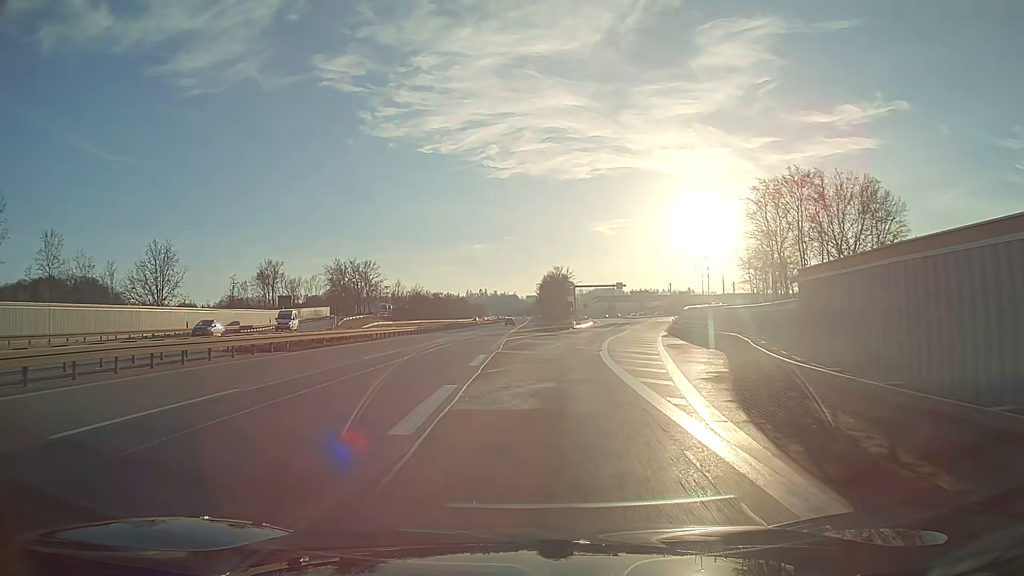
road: motorway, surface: asphalt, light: Day
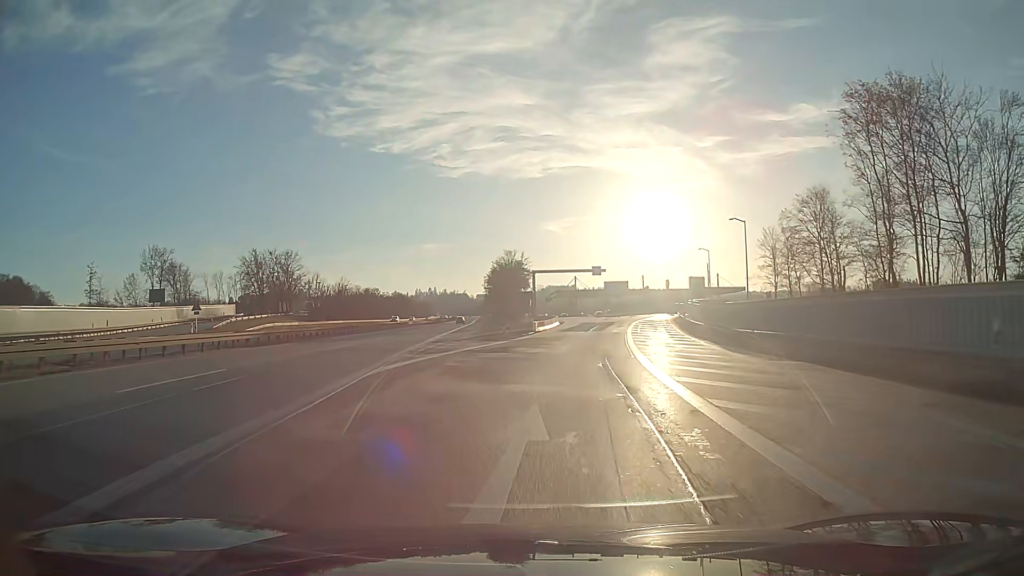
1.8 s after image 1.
(+1.0, +29.7) m; +4°
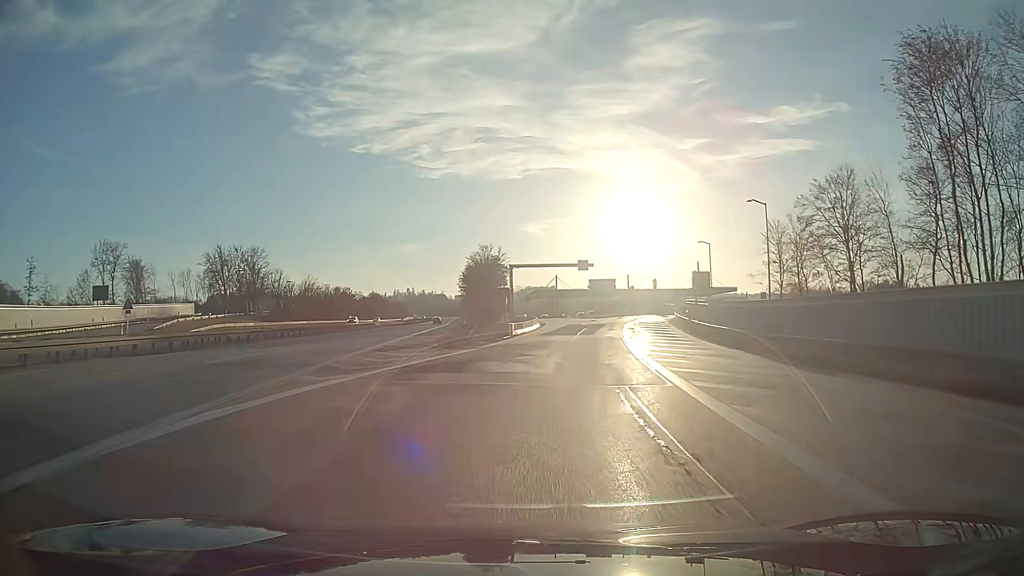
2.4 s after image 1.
(+0.1, +9.3) m; +2°
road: motorway_link
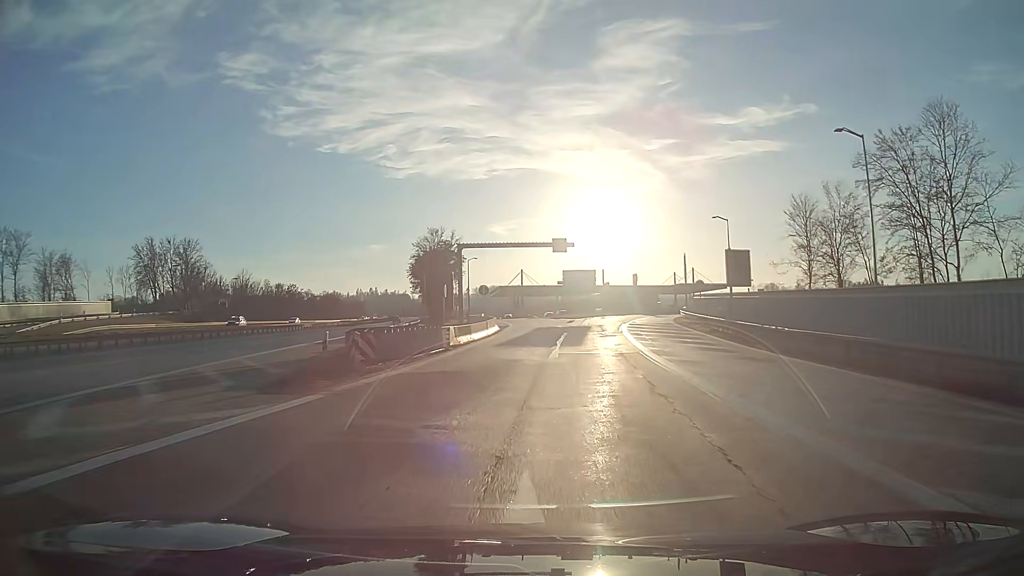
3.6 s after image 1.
(+0.5, +18.1) m; +3°
